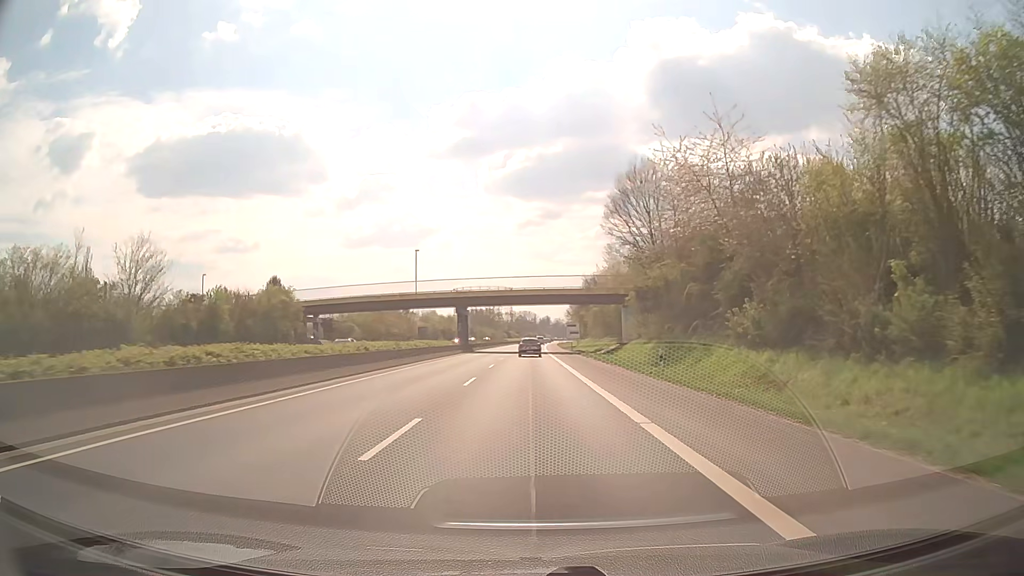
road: trunk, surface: asphalt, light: Day
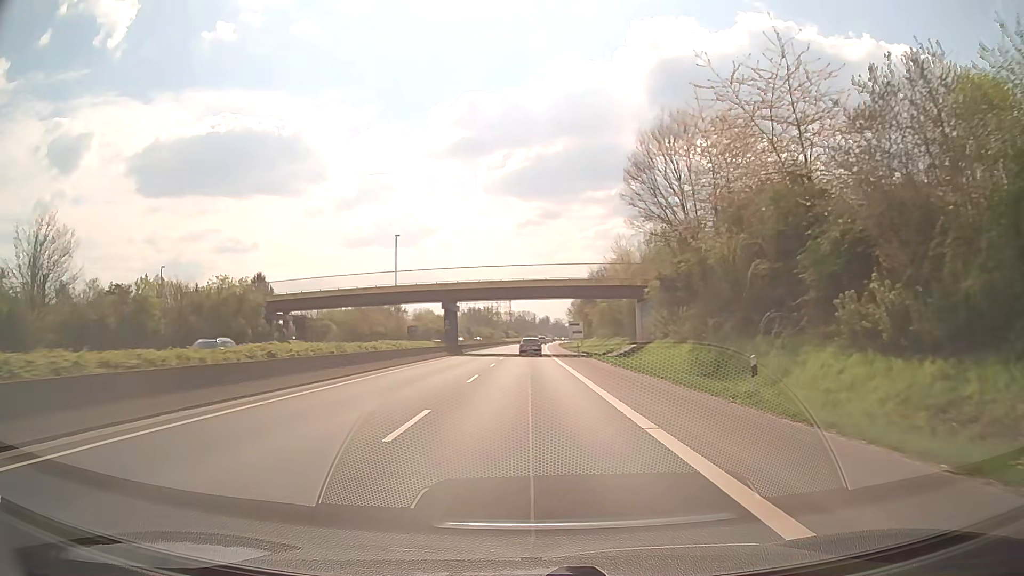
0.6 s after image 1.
(0.0, +10.8) m; 0°
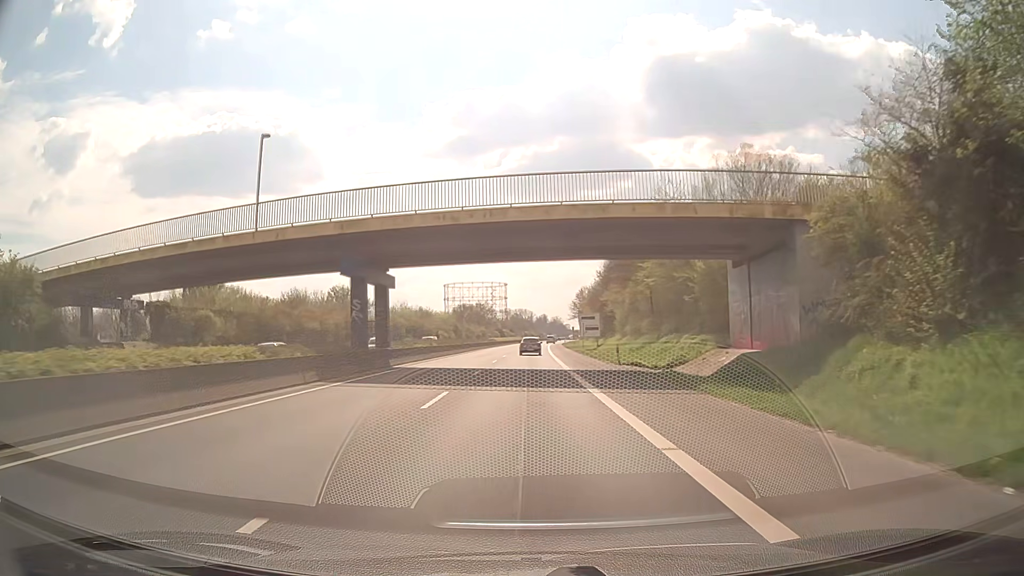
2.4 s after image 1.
(0.0, +32.2) m; 0°
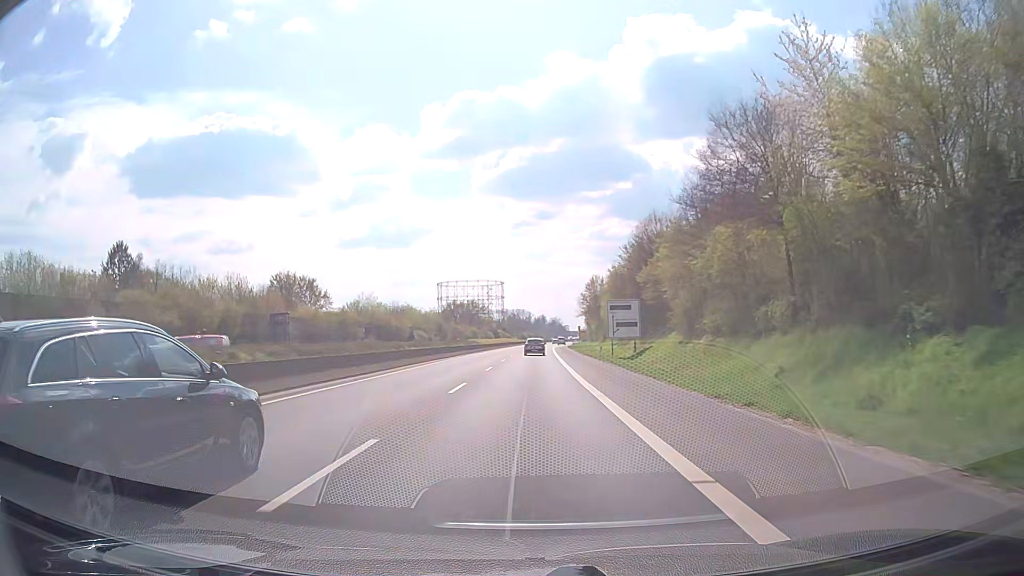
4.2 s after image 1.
(+0.3, +32.1) m; 0°
